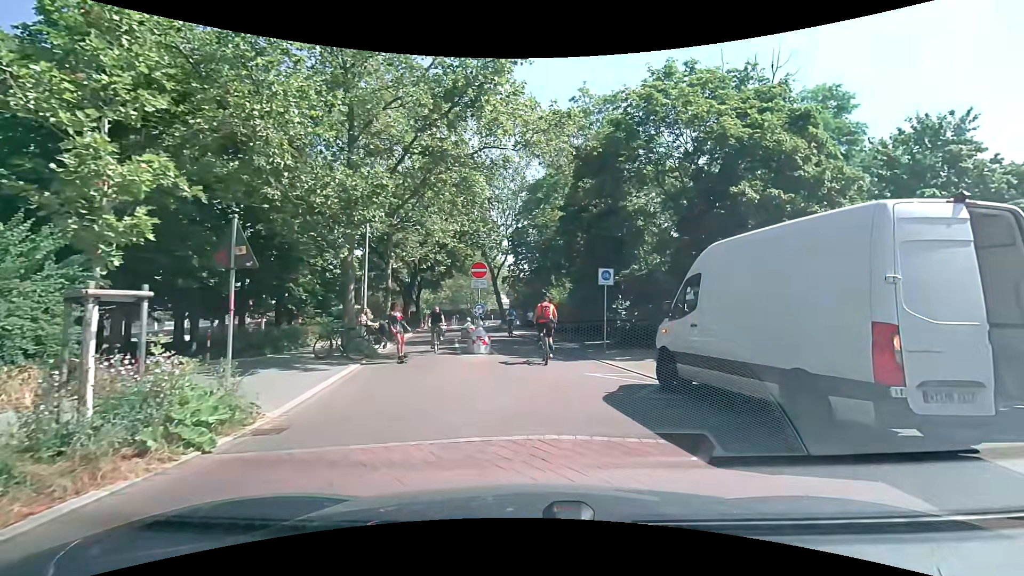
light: Day
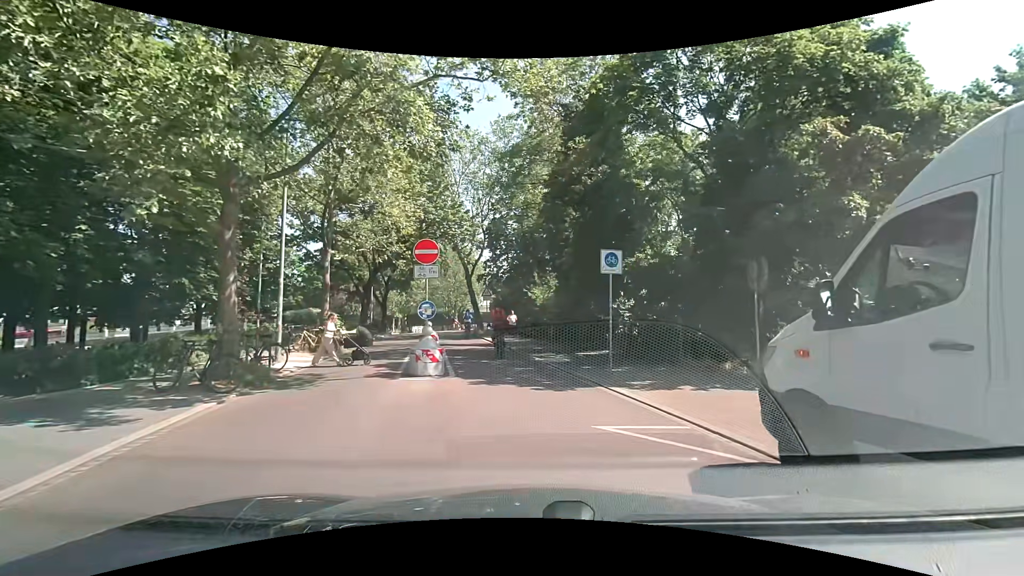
(+0.2, +5.5) m; +1°
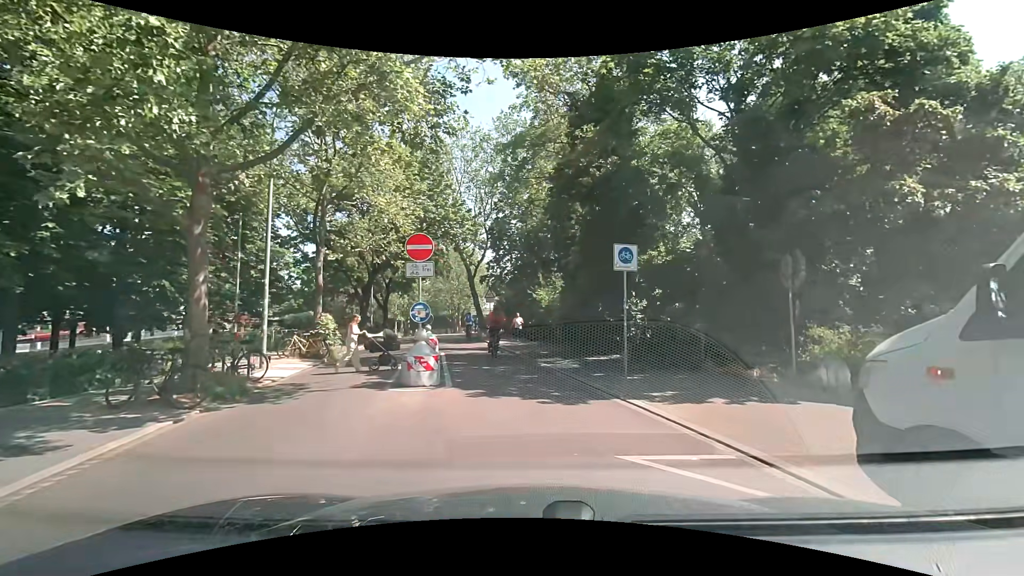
(0.0, +1.2) m; -2°
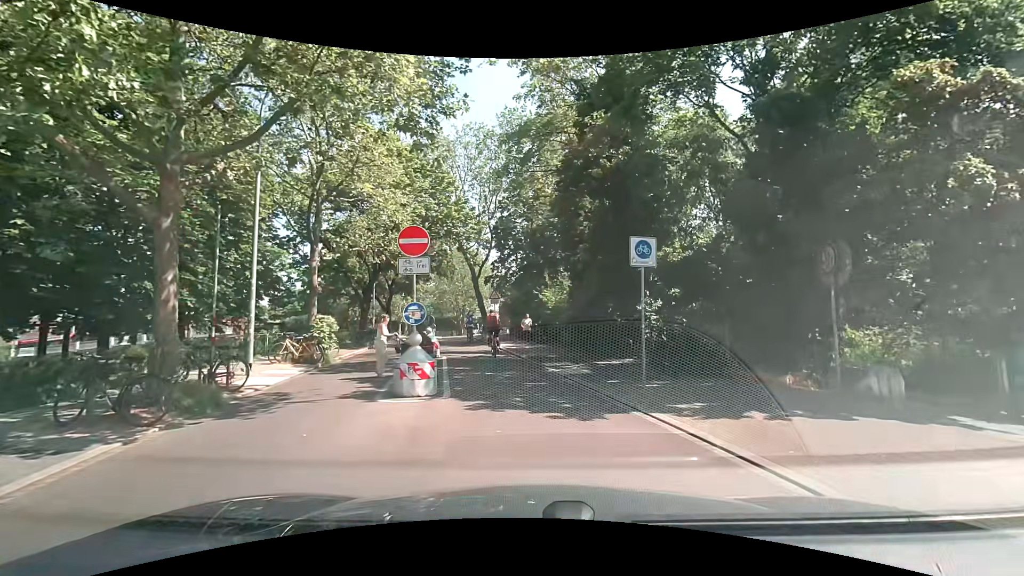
(0.0, +1.1) m; +1°
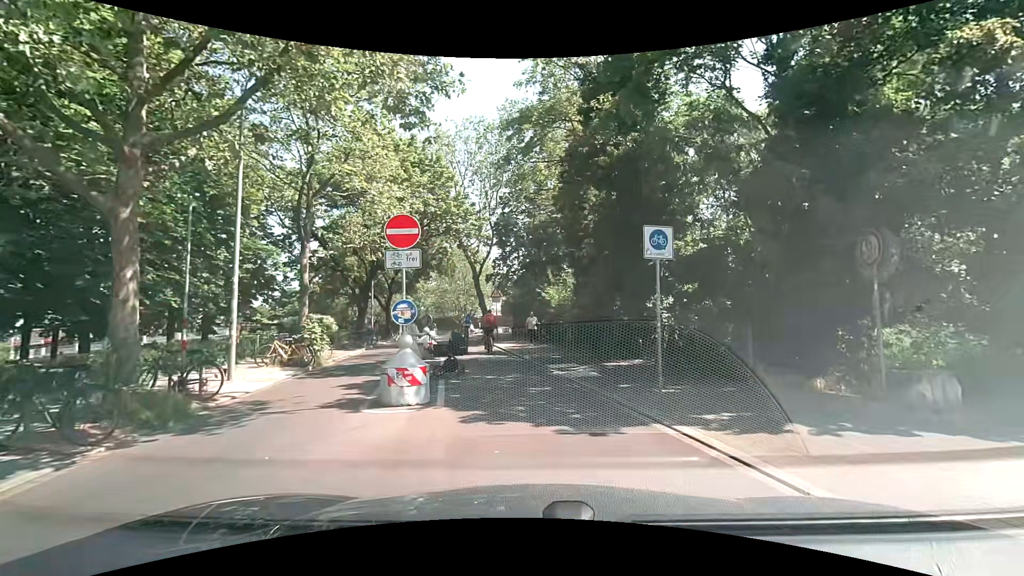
(0.0, +1.0) m; +1°
